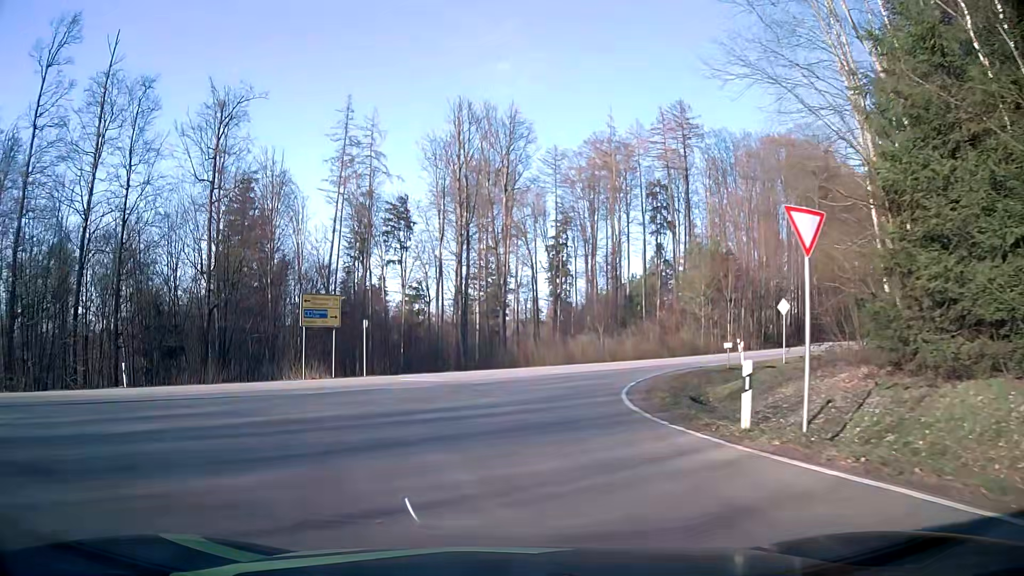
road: tertiary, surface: asphalt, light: Day
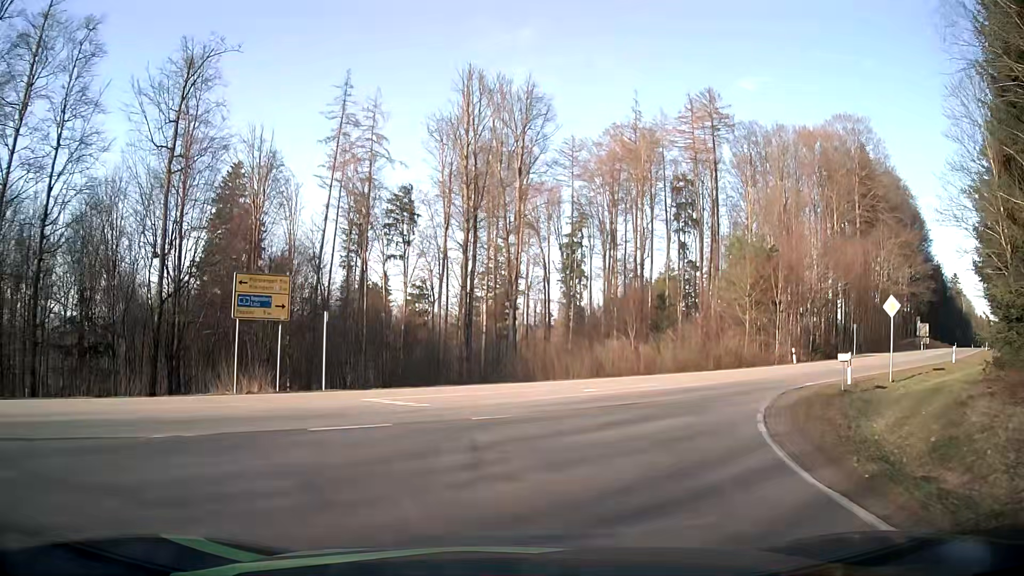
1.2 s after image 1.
(-0.3, +9.3) m; -1°
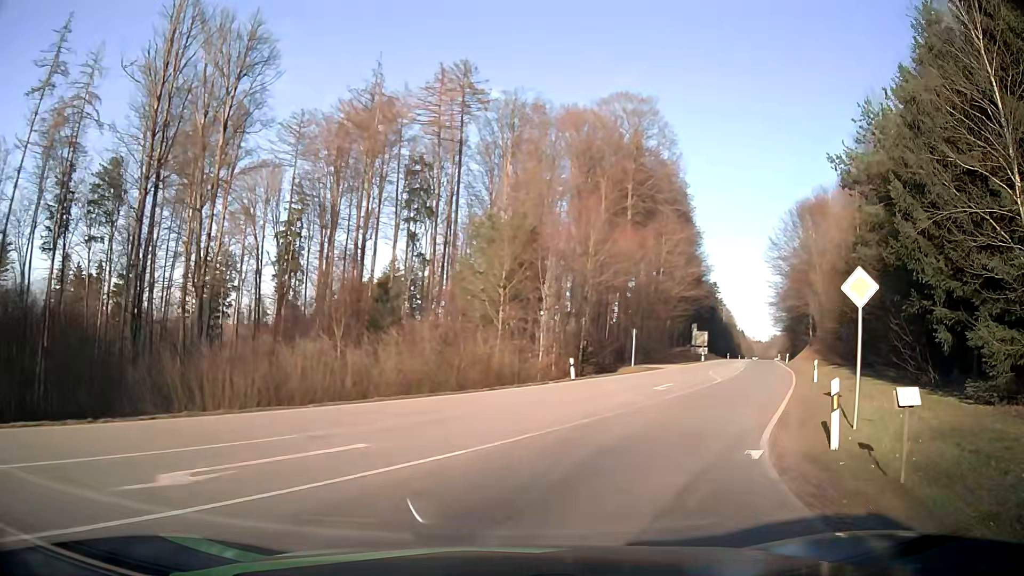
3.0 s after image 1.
(+2.4, +13.7) m; +23°
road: secondary
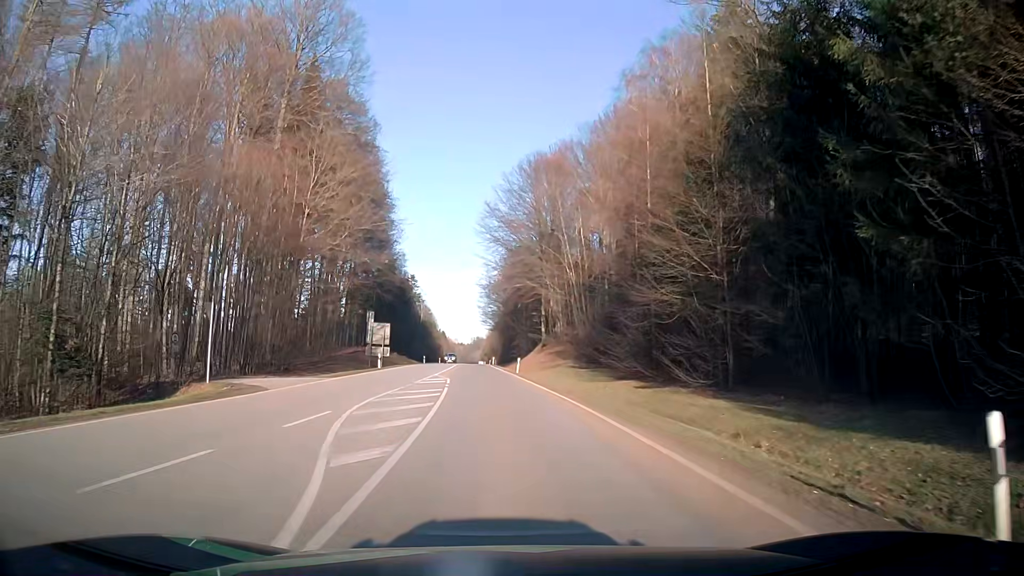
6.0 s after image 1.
(+9.7, +27.7) m; +27°
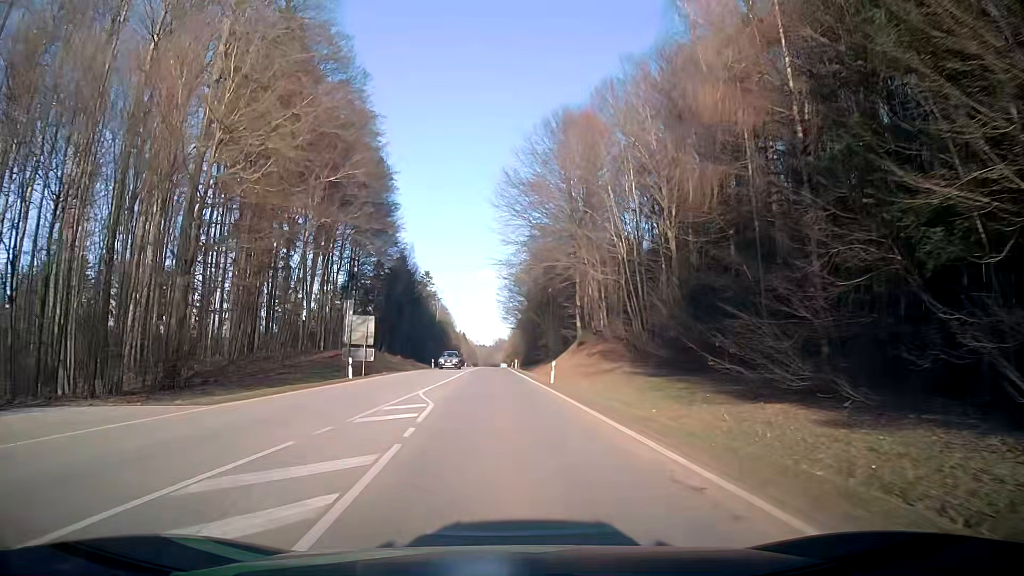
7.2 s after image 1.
(-0.2, +15.8) m; -2°
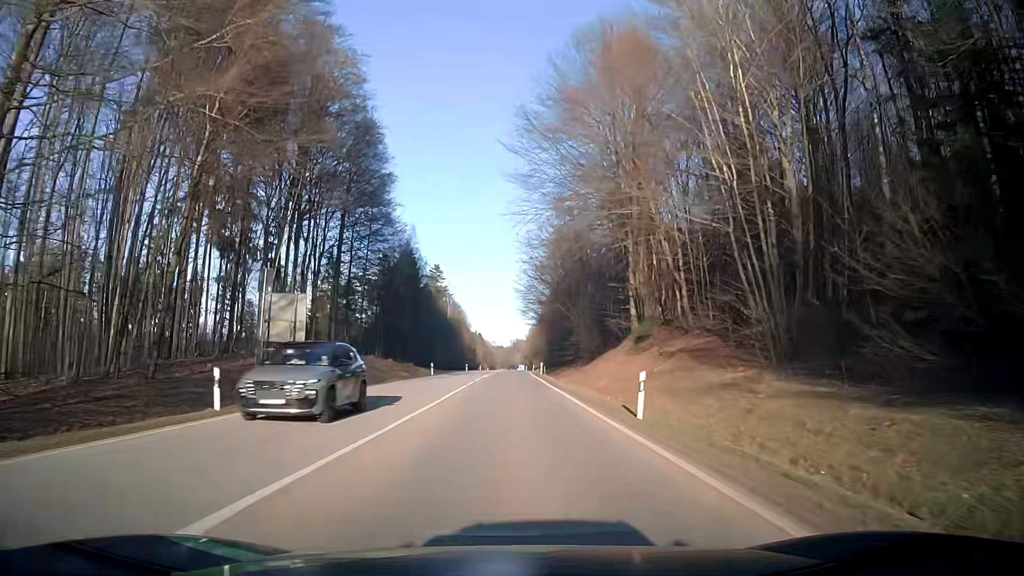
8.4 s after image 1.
(-0.3, +18.2) m; -2°
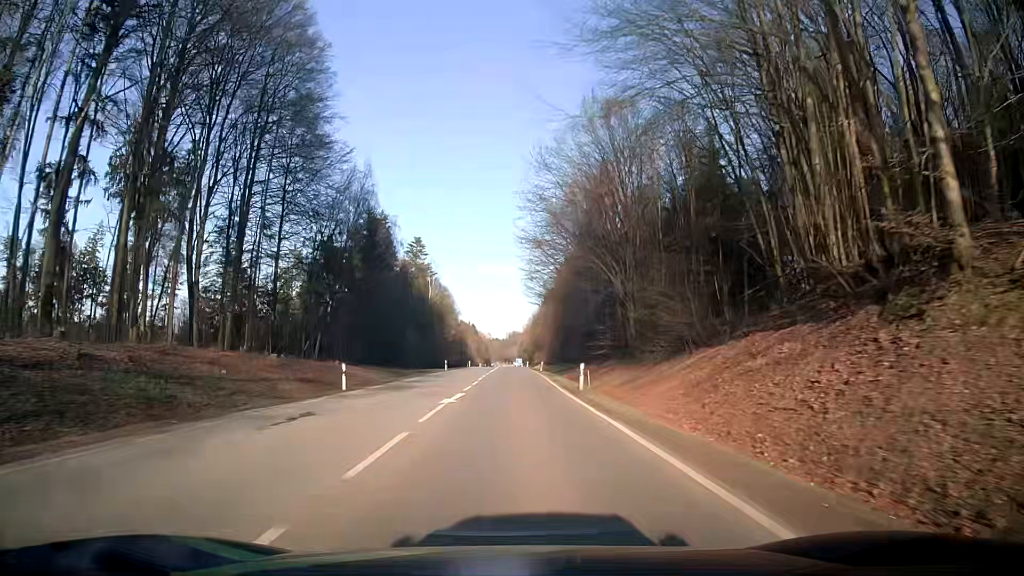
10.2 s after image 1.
(0.0, +31.7) m; +1°
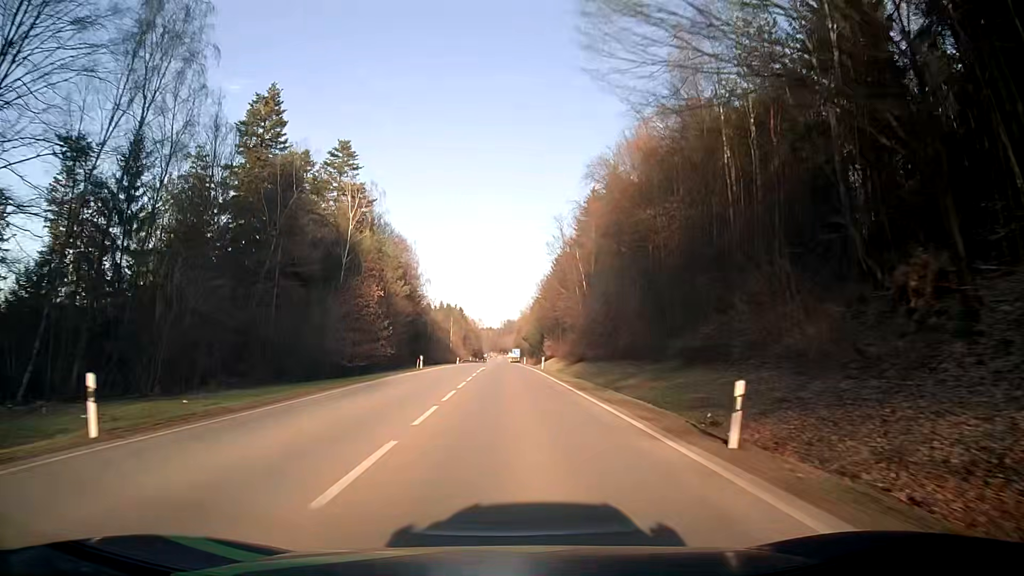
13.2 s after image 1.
(0.0, +62.1) m; 0°
(0, +10) (0, +20) (0, +30) (0, +40) (0, +50) (0, +60) (0, +70) (0, +80) (0, +90) (0, +100) m
